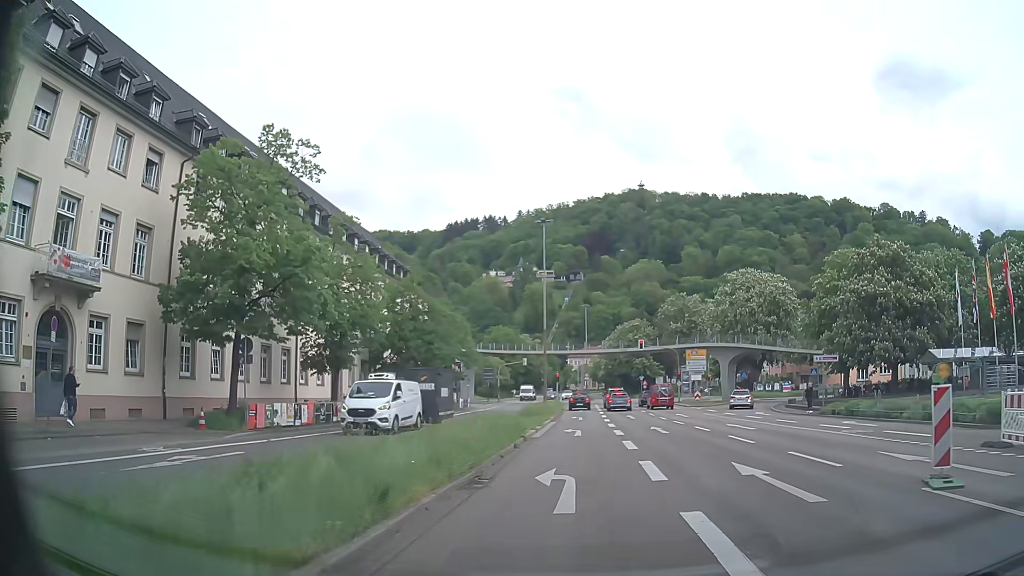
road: primary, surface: asphalt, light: Day
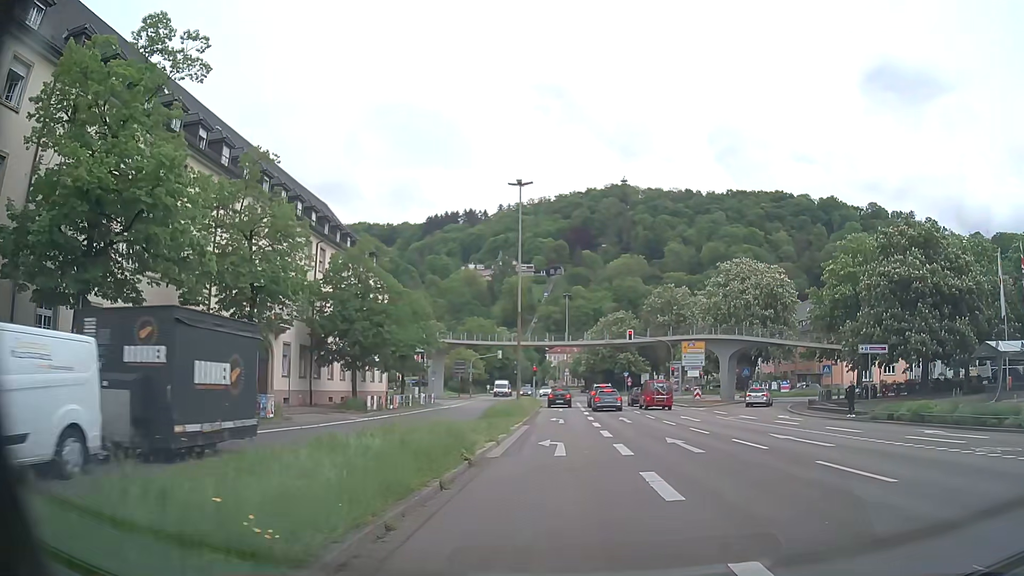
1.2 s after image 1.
(+0.1, +8.4) m; +1°
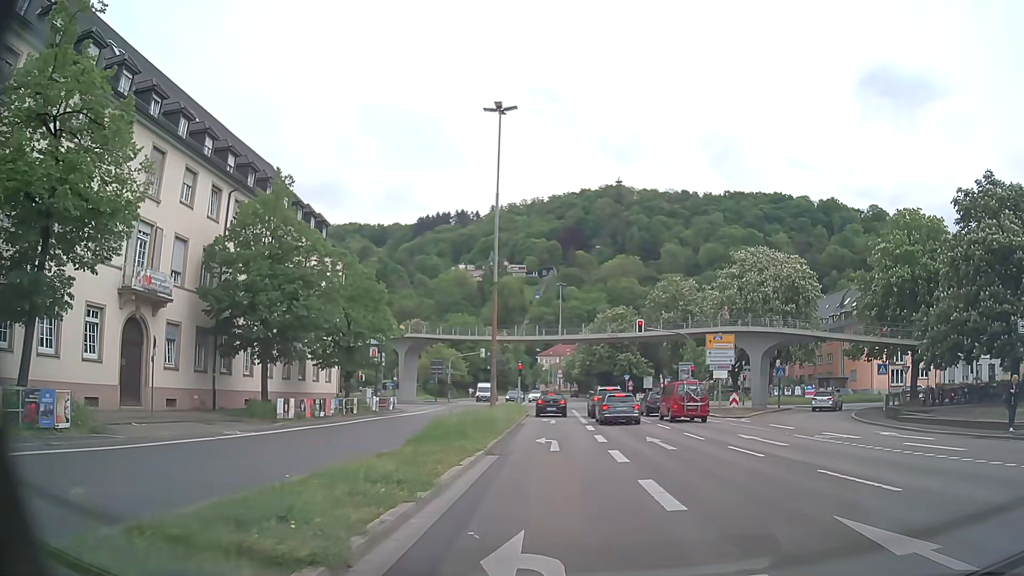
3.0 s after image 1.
(+0.2, +12.3) m; +2°
(0, +10) (0, +20) (0, +30) (0, +40) (0, +50) (-3, +59) (-10, +66) (-20, +69) (-30, +68) (-40, +67) m
